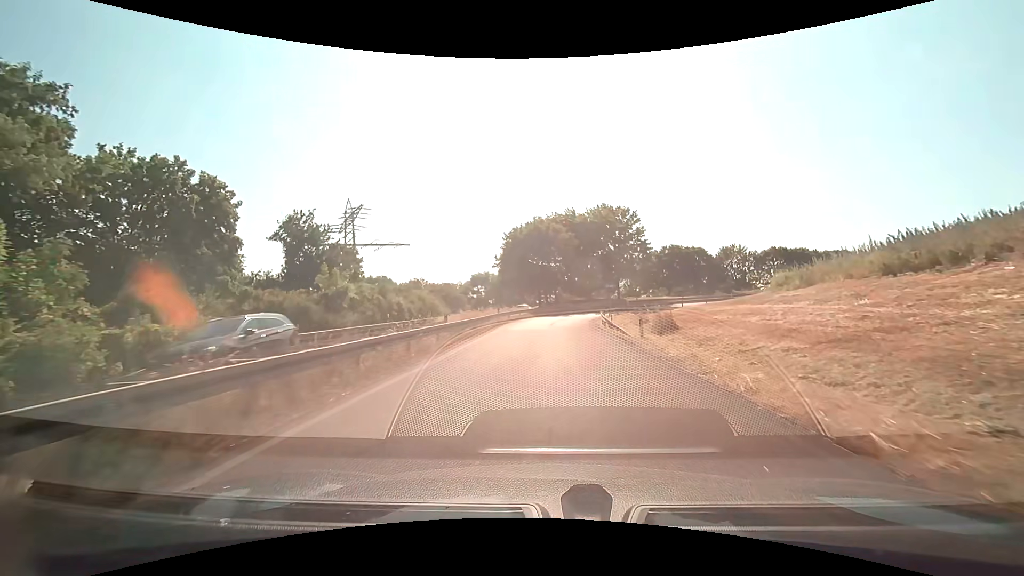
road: trunk_link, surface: asphalt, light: Day
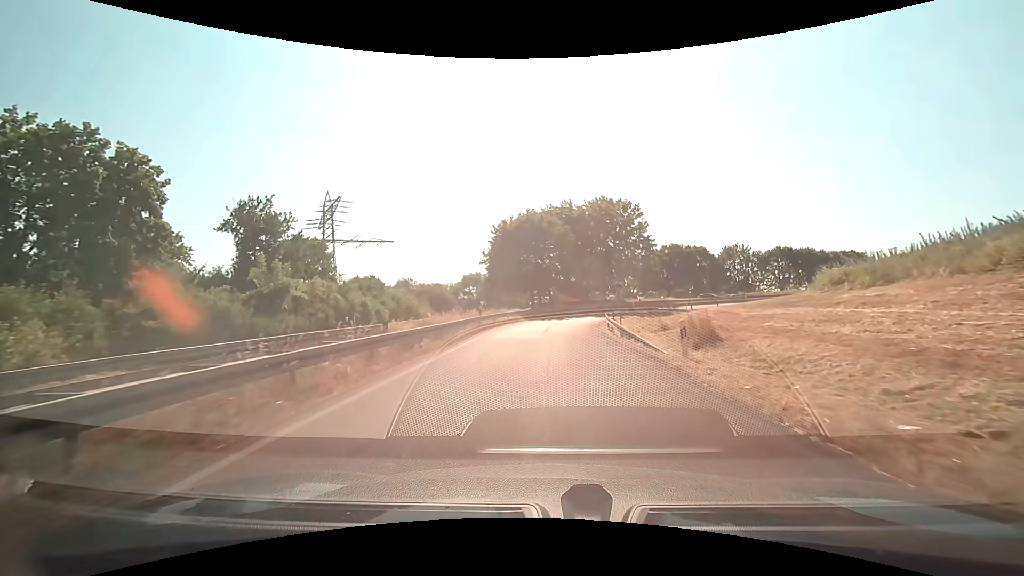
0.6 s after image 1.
(0.0, +6.6) m; +1°
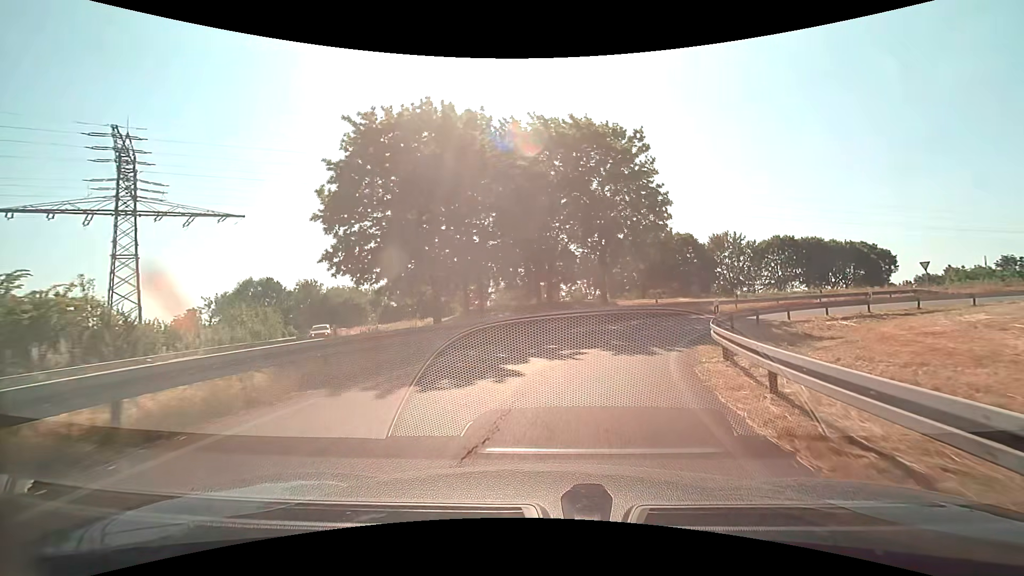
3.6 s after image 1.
(+1.0, +30.6) m; +6°
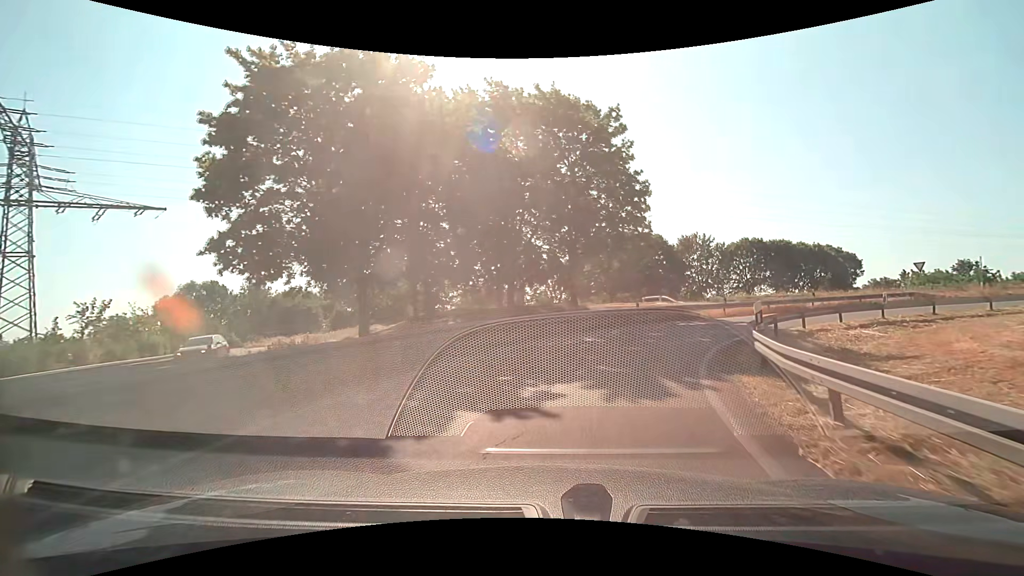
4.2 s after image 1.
(+0.2, +5.4) m; +4°
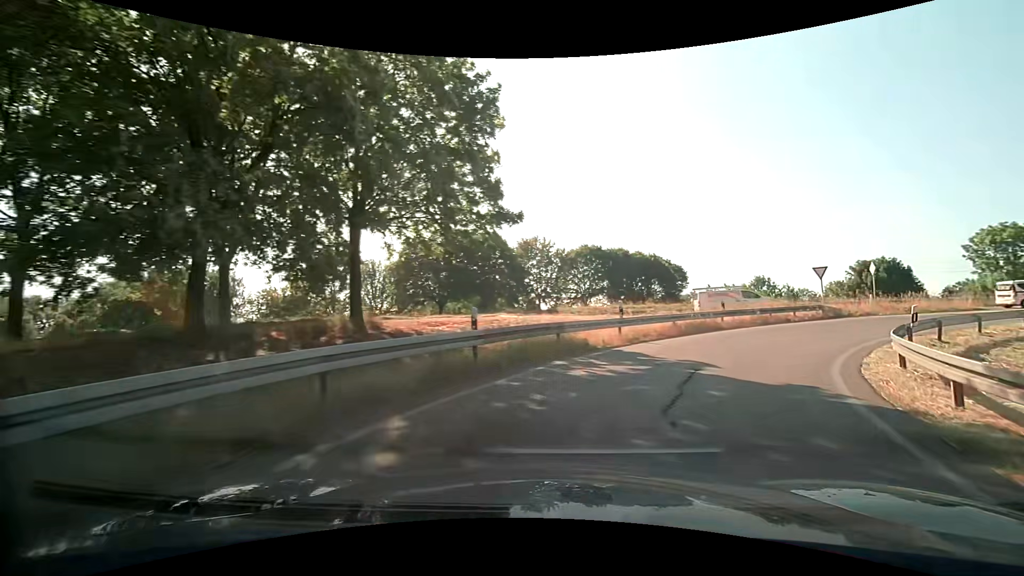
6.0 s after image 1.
(+2.1, +15.1) m; +19°
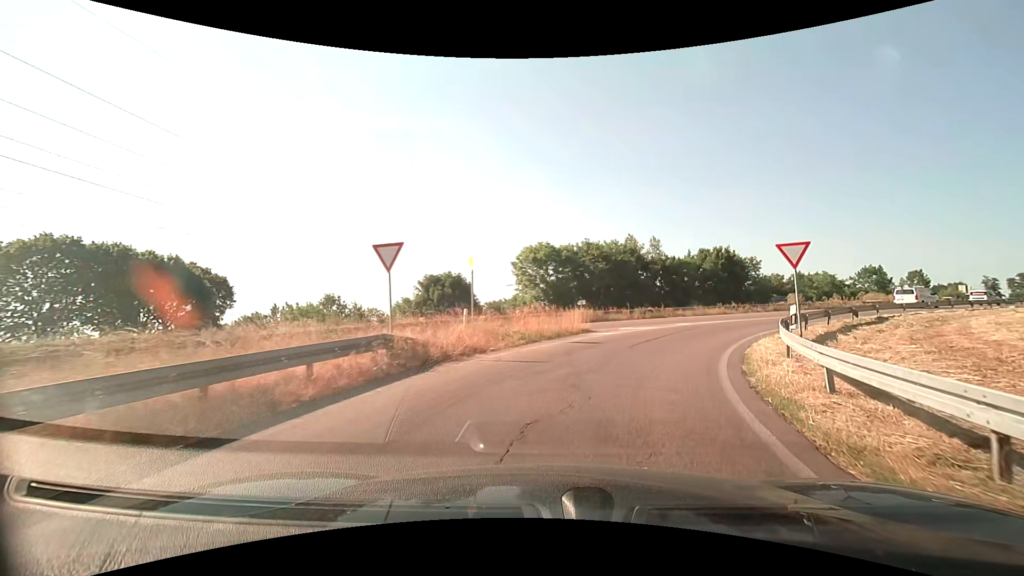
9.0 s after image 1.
(+8.5, +19.0) m; +46°
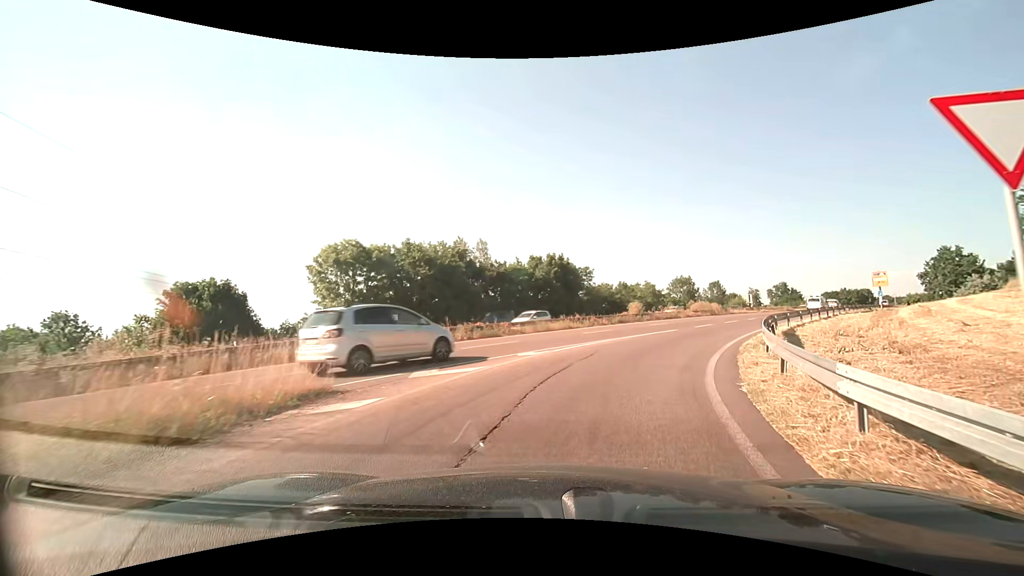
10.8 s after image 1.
(+2.0, +11.6) m; +19°
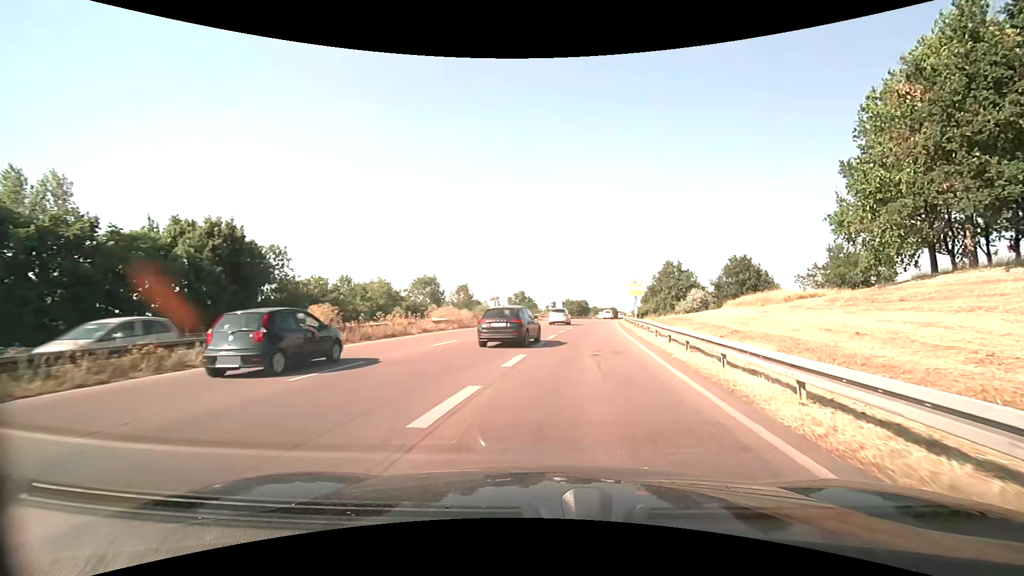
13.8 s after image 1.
(+5.9, +22.8) m; +28°
(+1, +10) (+2, +20) (+3, +30) (+4, +40) (+6, +50) (+7, +60) (+8, +69) (+10, +79) (+11, +89) (+13, +99) m
